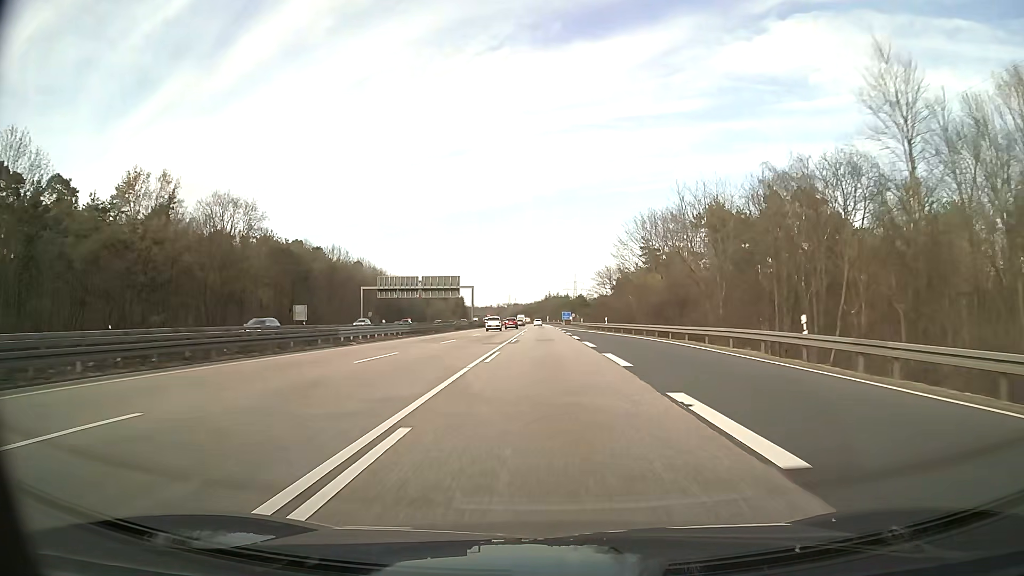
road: motorway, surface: asphalt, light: Day
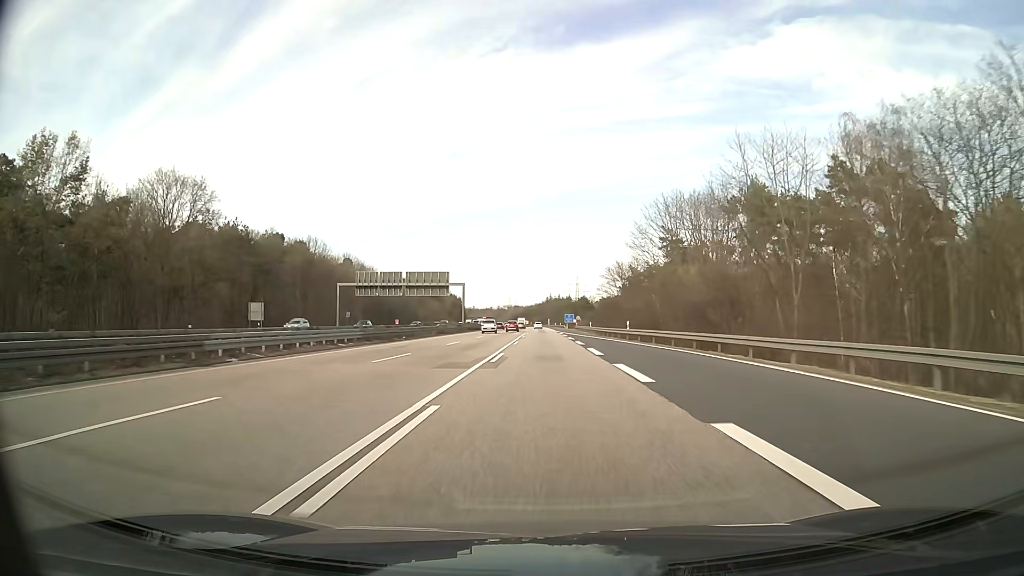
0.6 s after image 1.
(0.0, +15.5) m; 0°
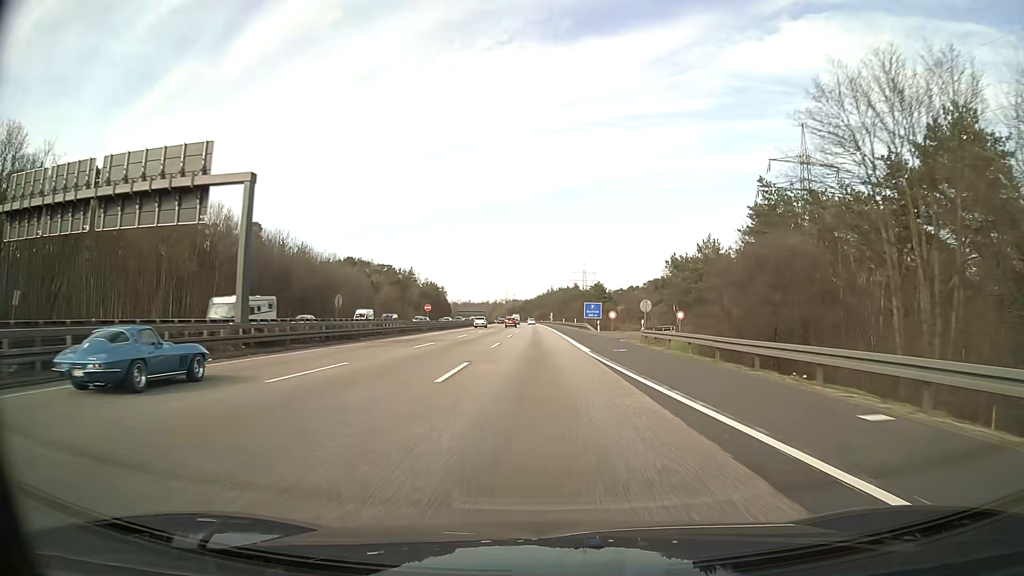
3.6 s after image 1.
(+0.3, +79.4) m; 0°
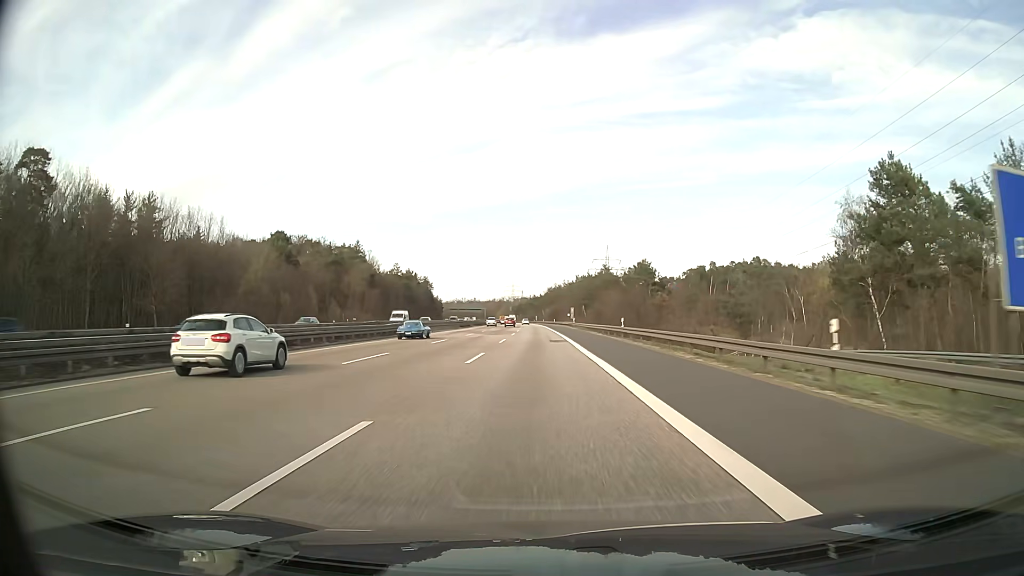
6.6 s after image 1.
(-0.5, +82.2) m; -1°
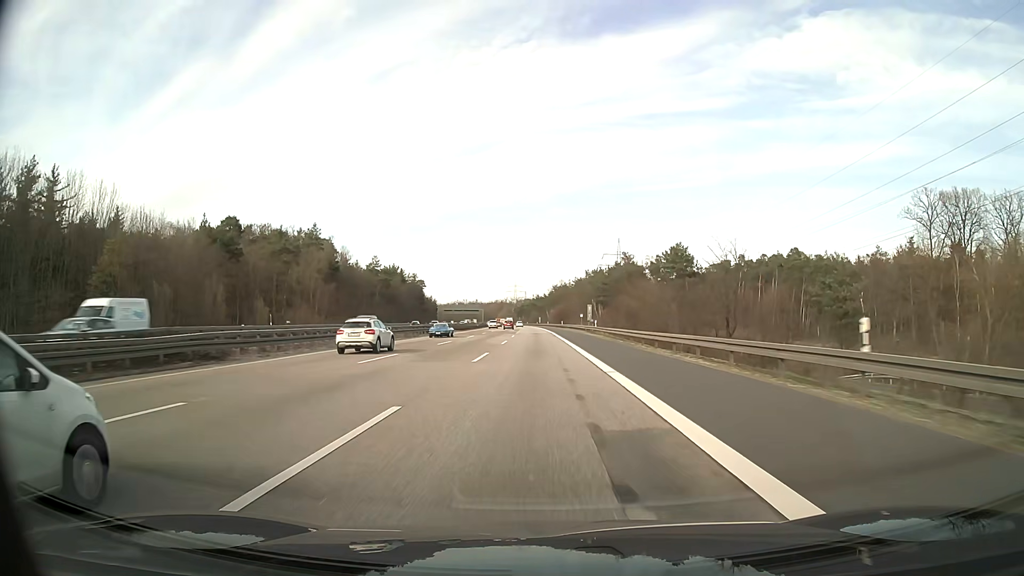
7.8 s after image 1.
(0.0, +33.3) m; 0°
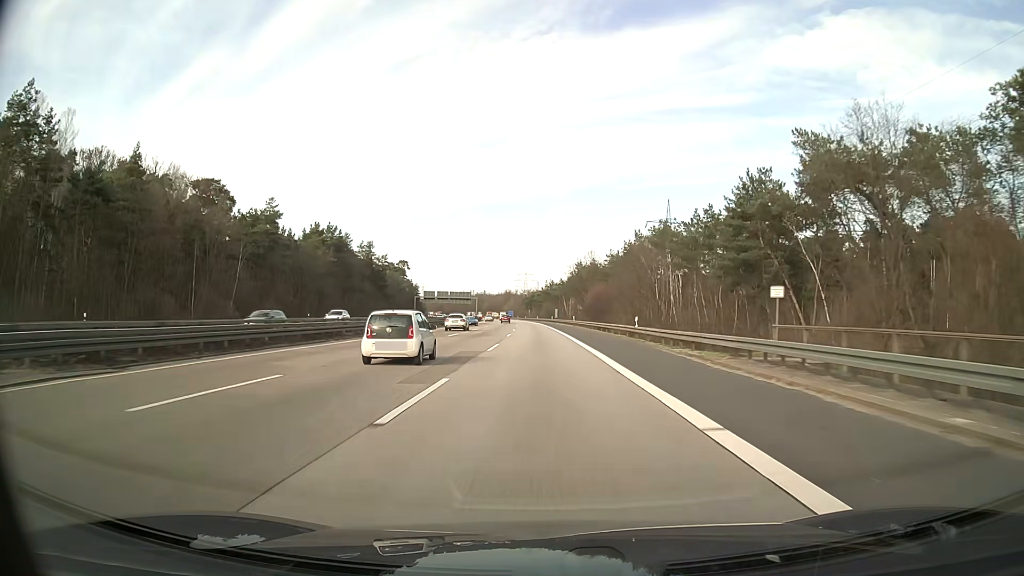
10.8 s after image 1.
(-1.0, +84.4) m; -1°
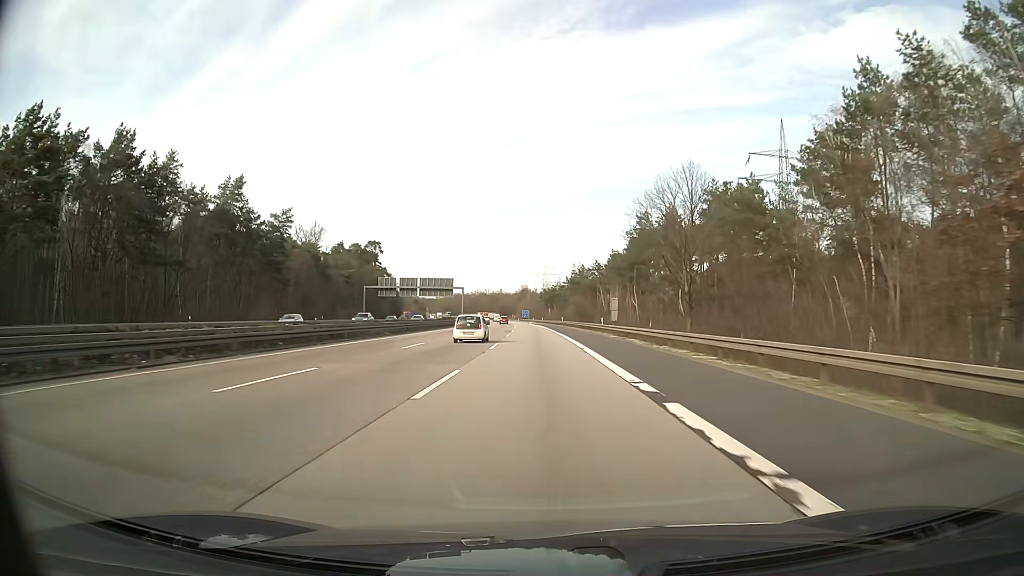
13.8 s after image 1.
(-1.1, +85.9) m; -2°
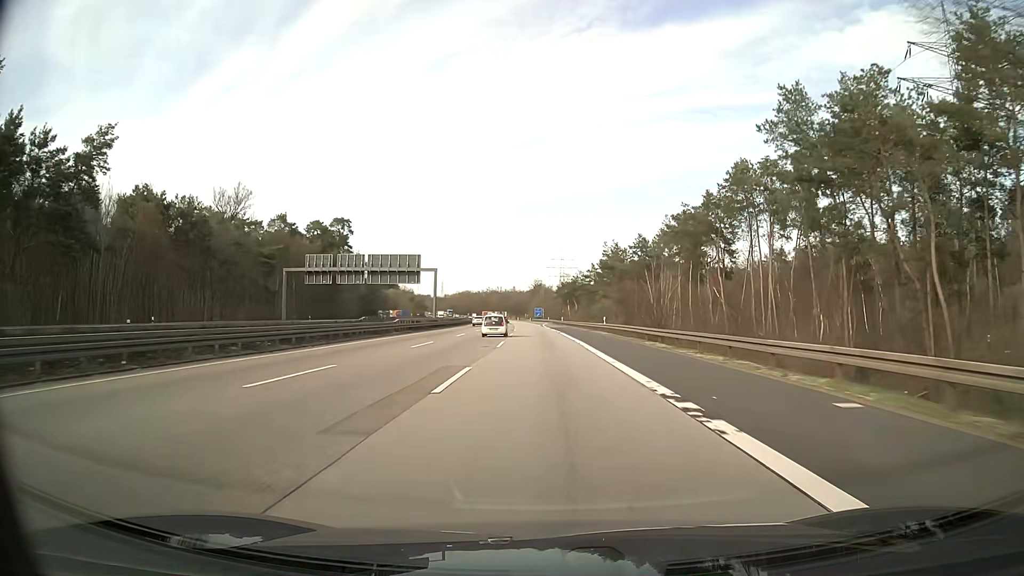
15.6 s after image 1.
(-0.6, +52.3) m; -1°
(0, +10) (0, +20) (0, +30) (0, +40) (0, +50) (-1, +60) (-1, +70) (-1, +80) (-1, +90) (-2, +100) m
